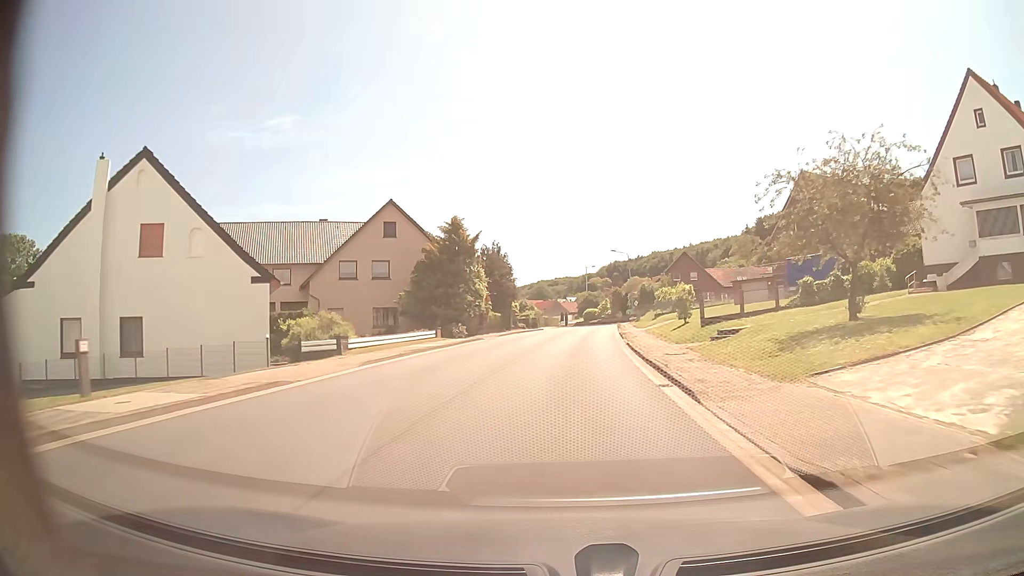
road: tertiary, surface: asphalt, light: Day
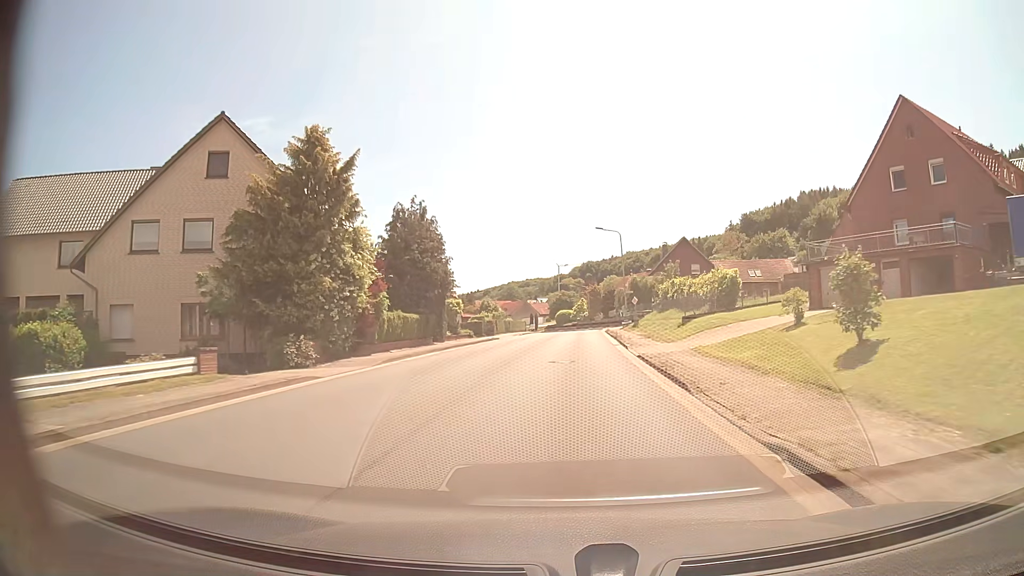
(+0.6, +23.0) m; +2°
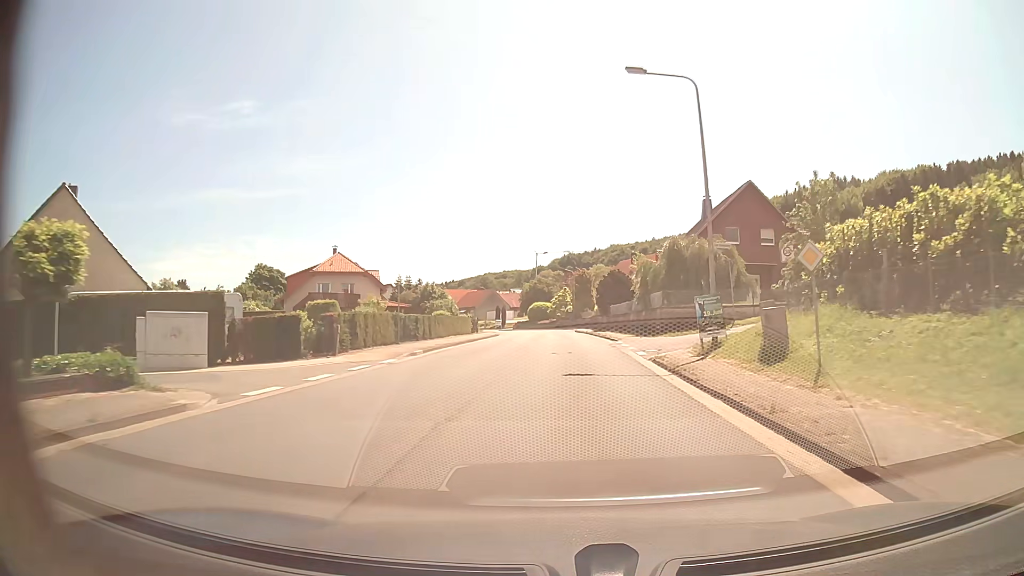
(+0.8, +38.7) m; +2°
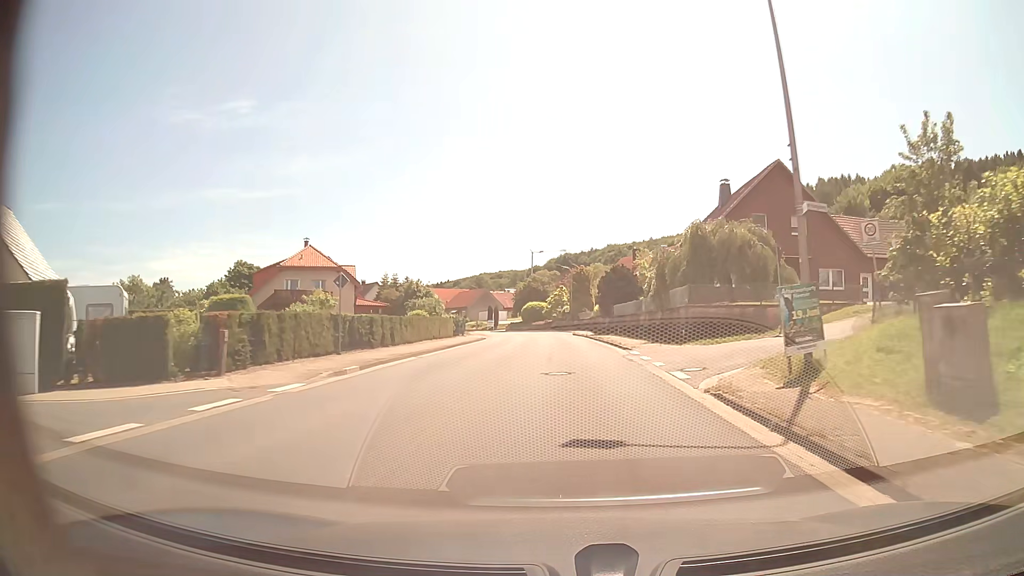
(0.0, +7.8) m; 0°
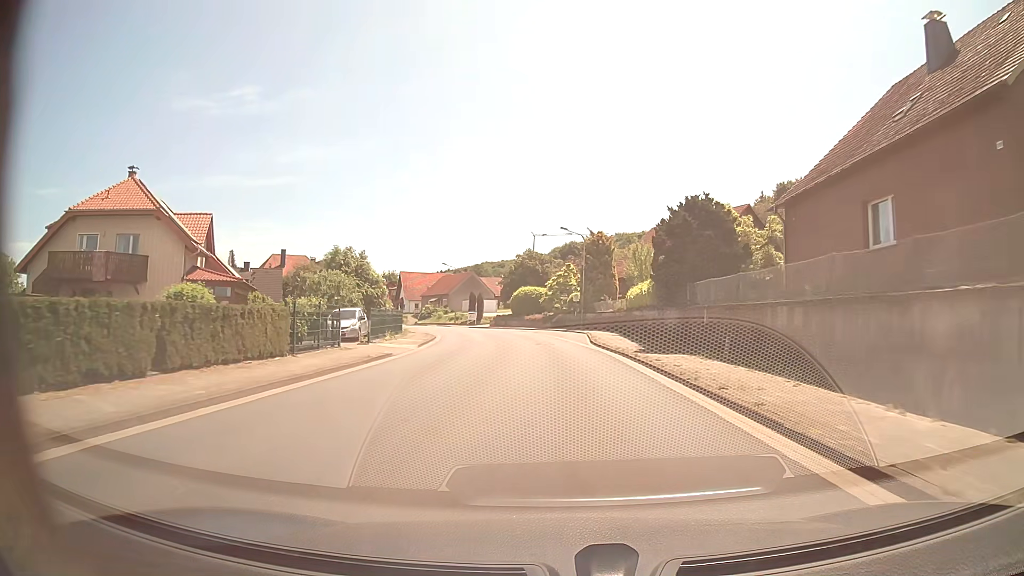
(0.0, +31.3) m; 0°
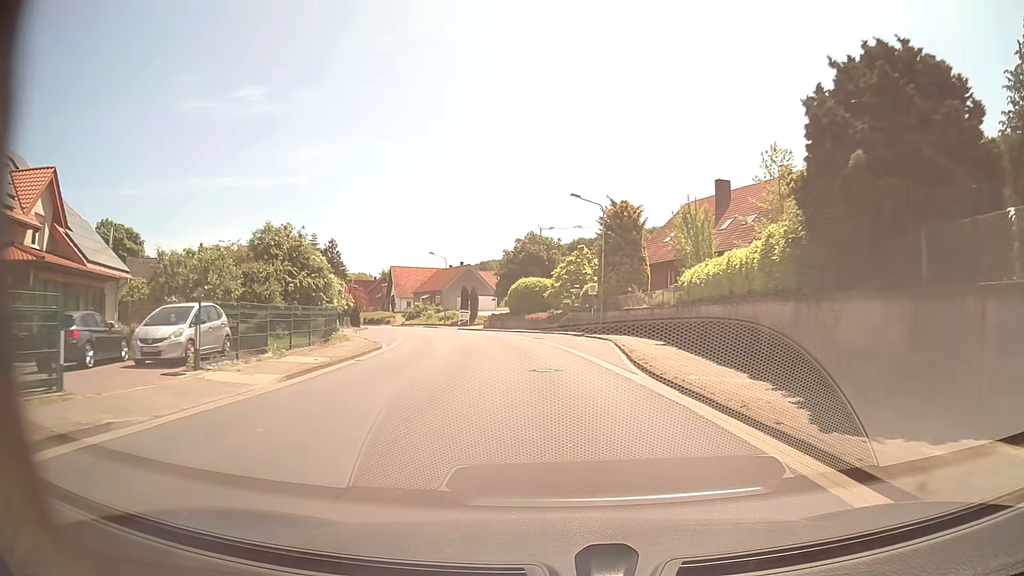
(-0.2, +15.8) m; -1°
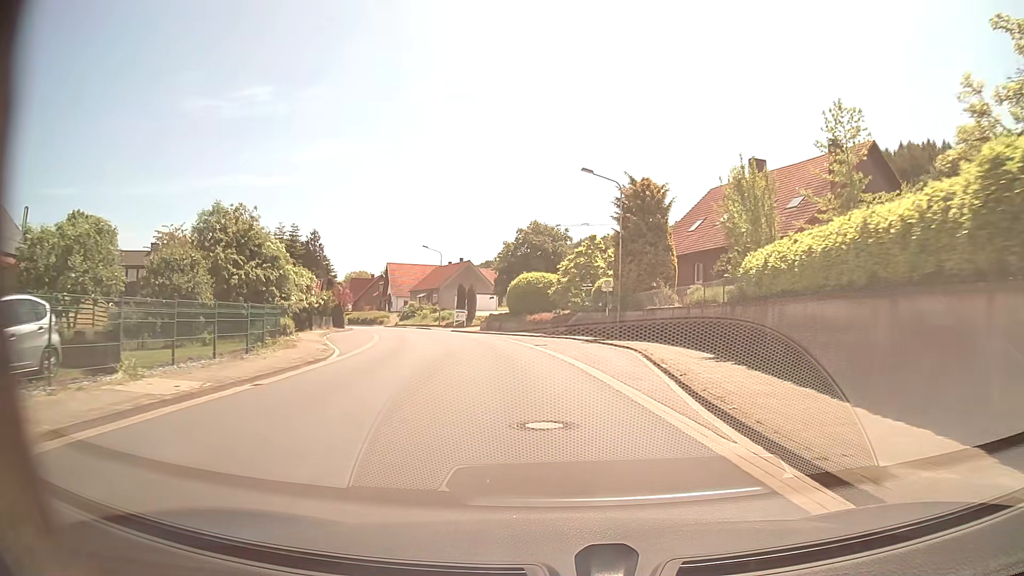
(0.0, +7.9) m; -1°
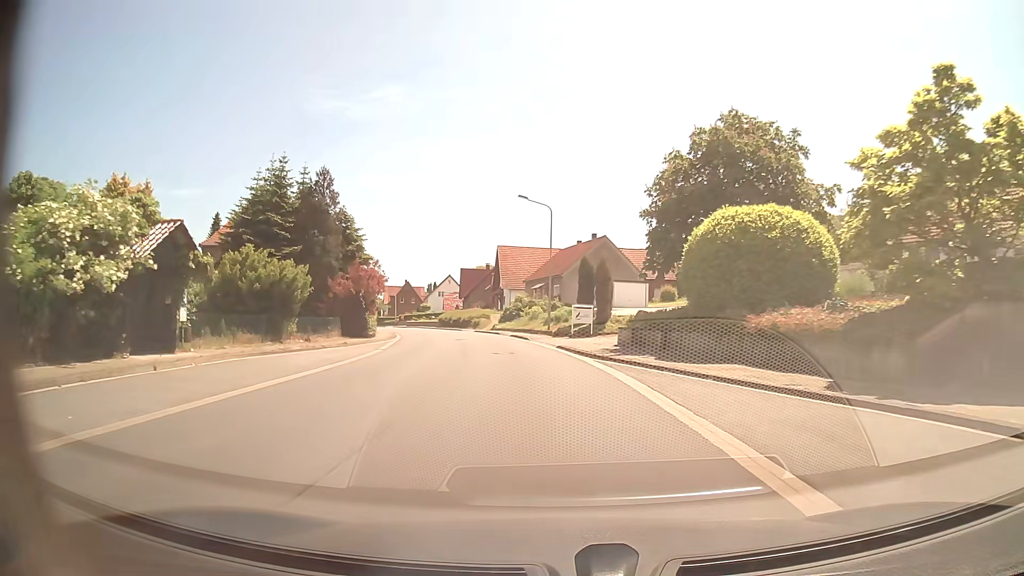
(-2.7, +31.3) m; -12°
(0, +10) (-1, +20) (-3, +30) (-4, +40) (-7, +49) (-10, +59) (-13, +69) (-16, +78) (-20, +87) (-24, +96) m
